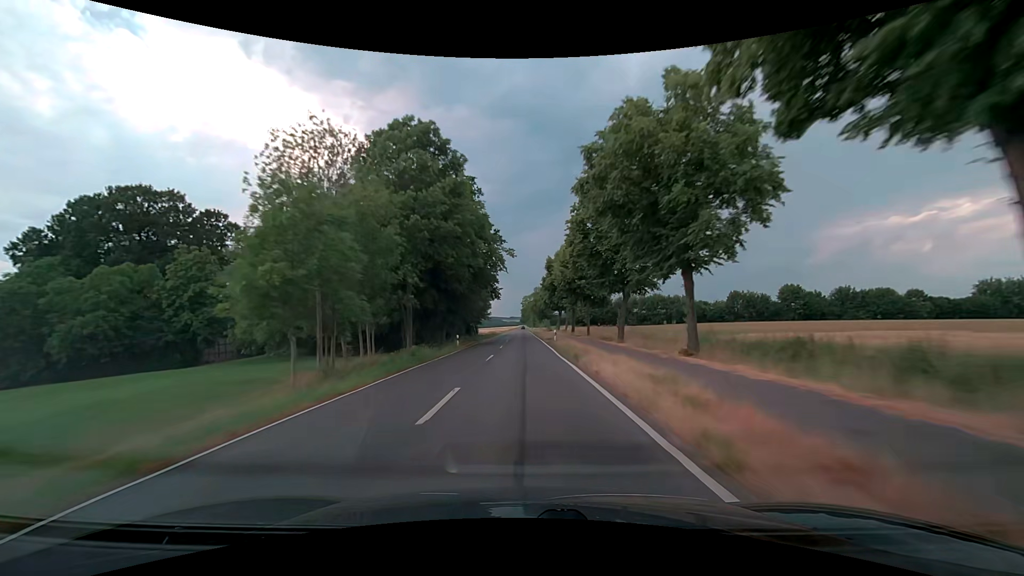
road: secondary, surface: asphalt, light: Day
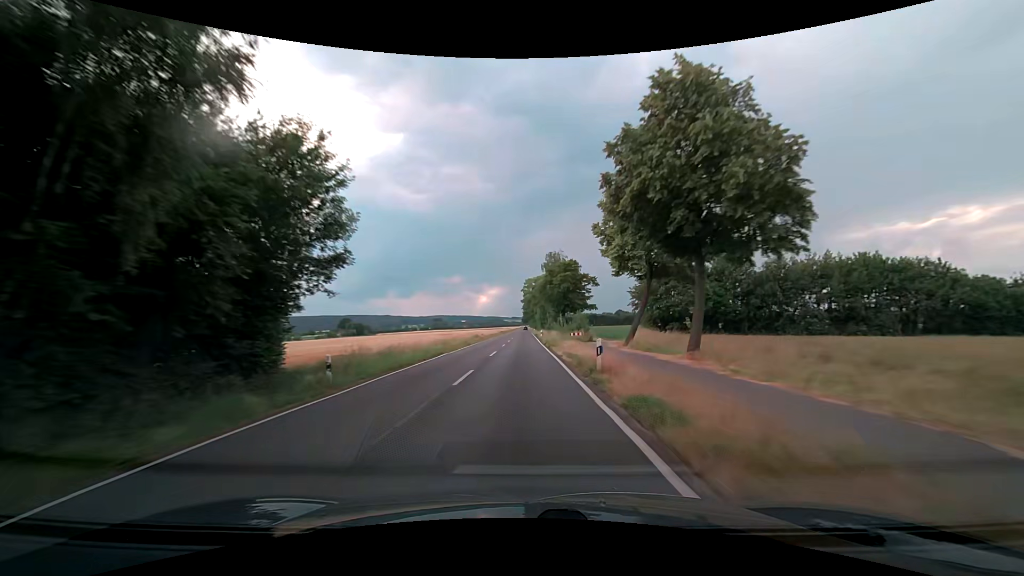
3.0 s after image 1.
(-0.1, +79.1) m; -1°
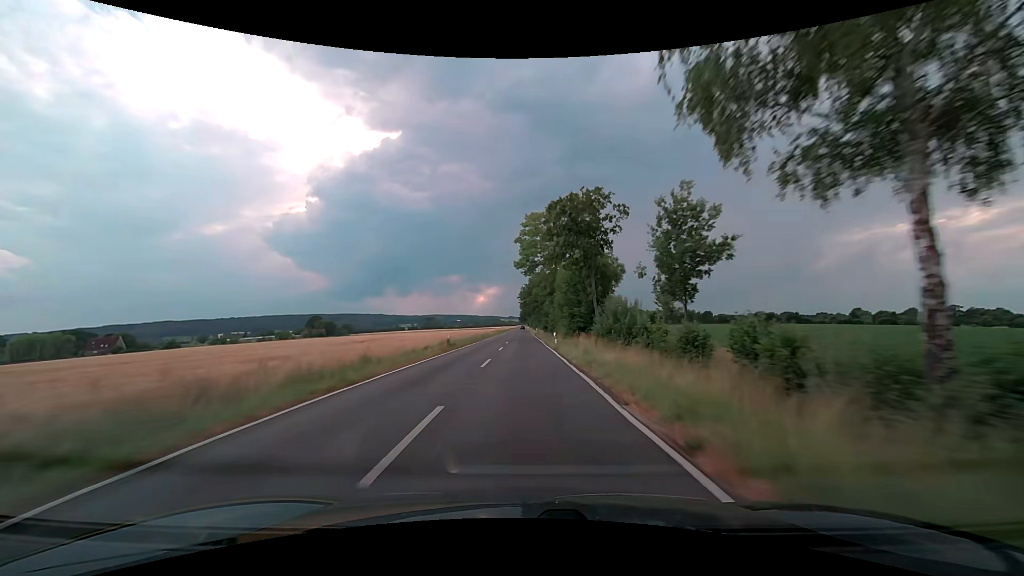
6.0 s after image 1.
(+0.5, +79.2) m; +1°
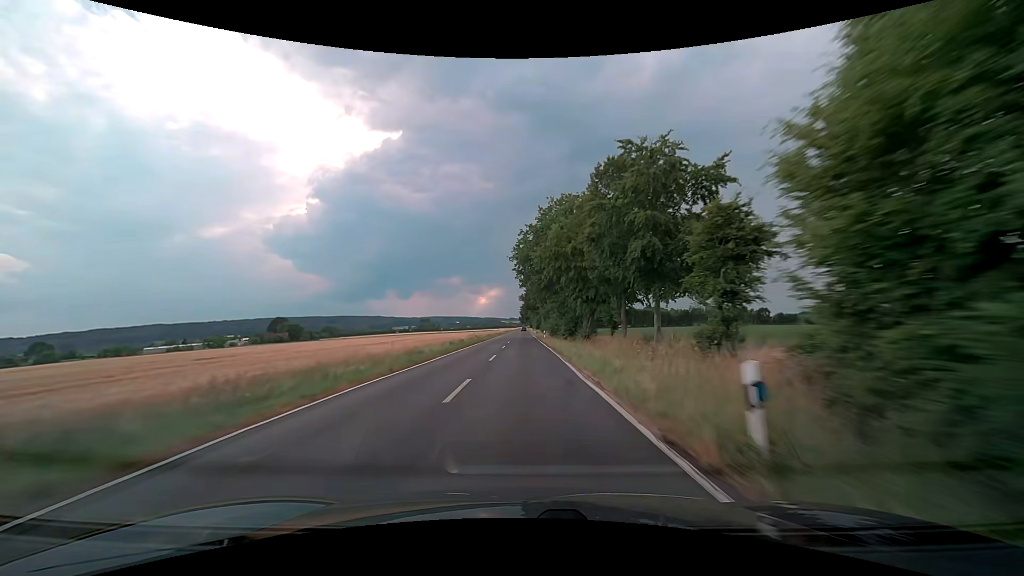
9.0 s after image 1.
(-0.2, +79.3) m; 0°
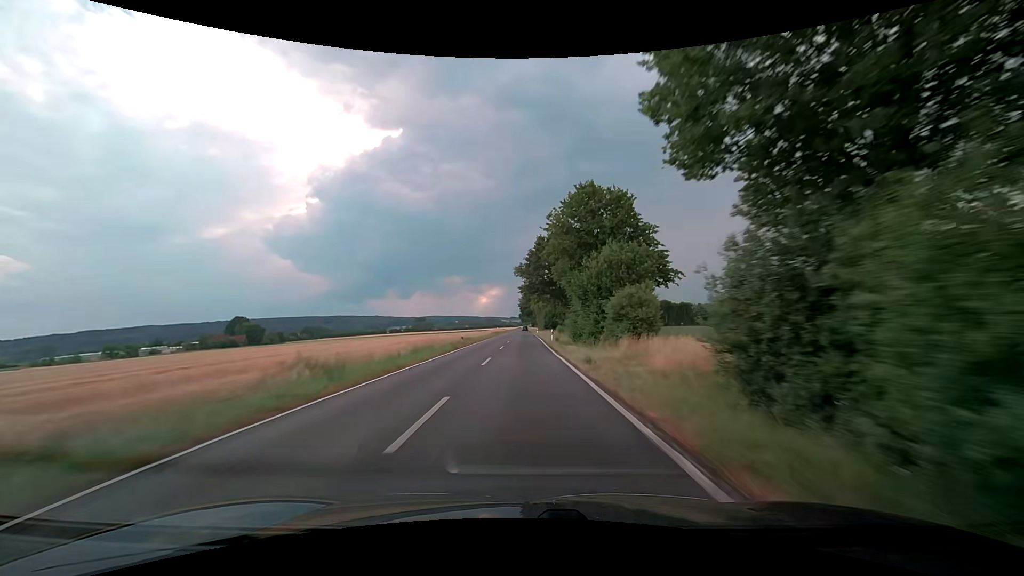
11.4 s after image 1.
(+0.1, +63.4) m; 0°
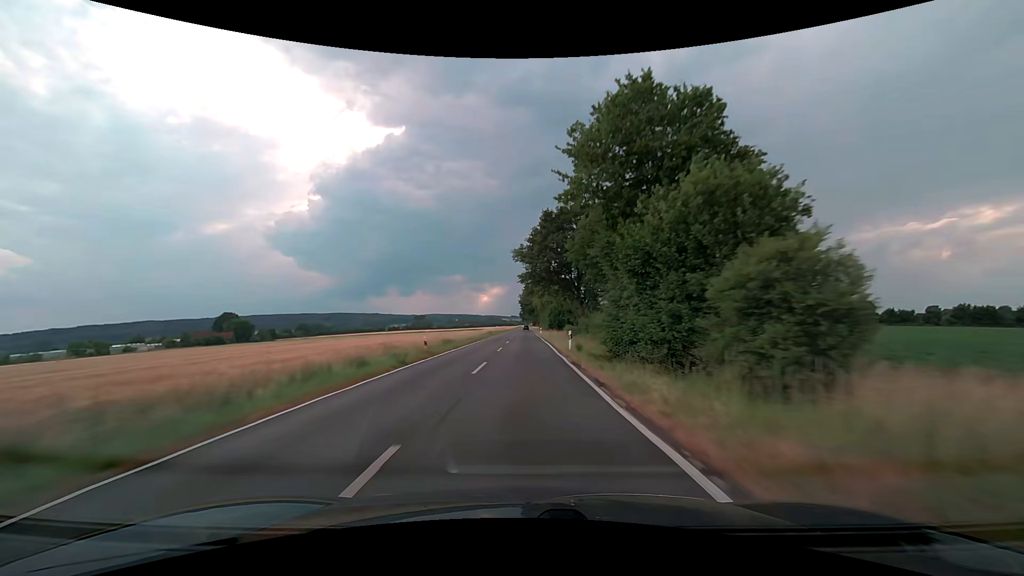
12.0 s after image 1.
(0.0, +15.8) m; 0°
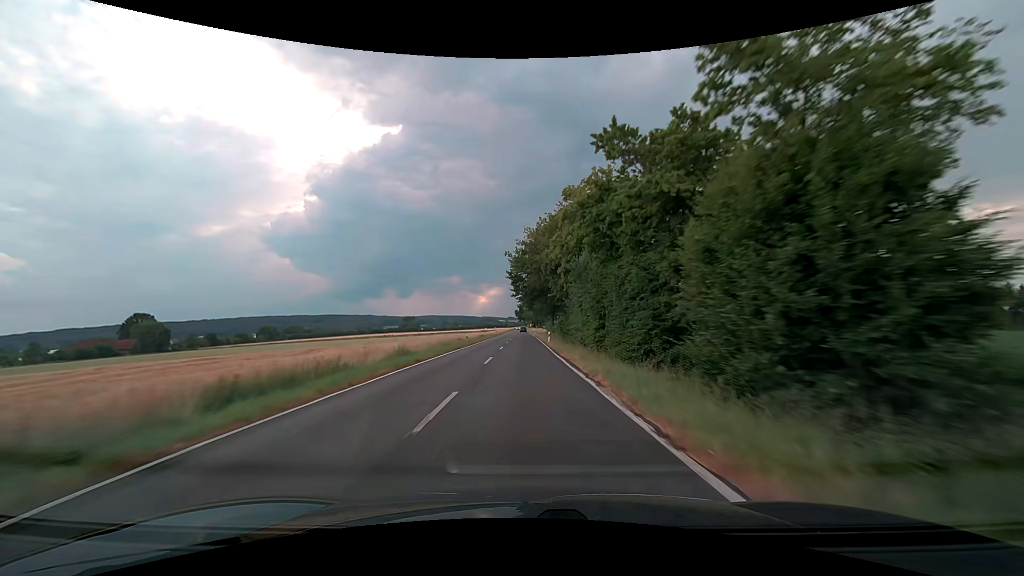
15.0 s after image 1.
(0.0, +79.2) m; 0°
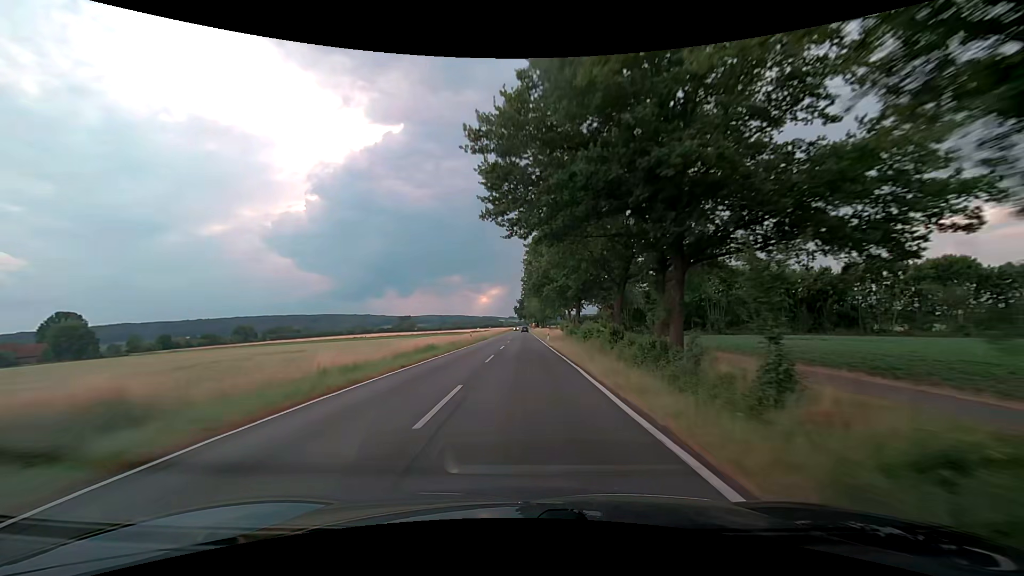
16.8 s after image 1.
(0.0, +47.5) m; 0°
(0, +10) (0, +20) (0, +30) (0, +40) (0, +50) (0, +60) (0, +70) (0, +80) (0, +90) (0, +100) m
